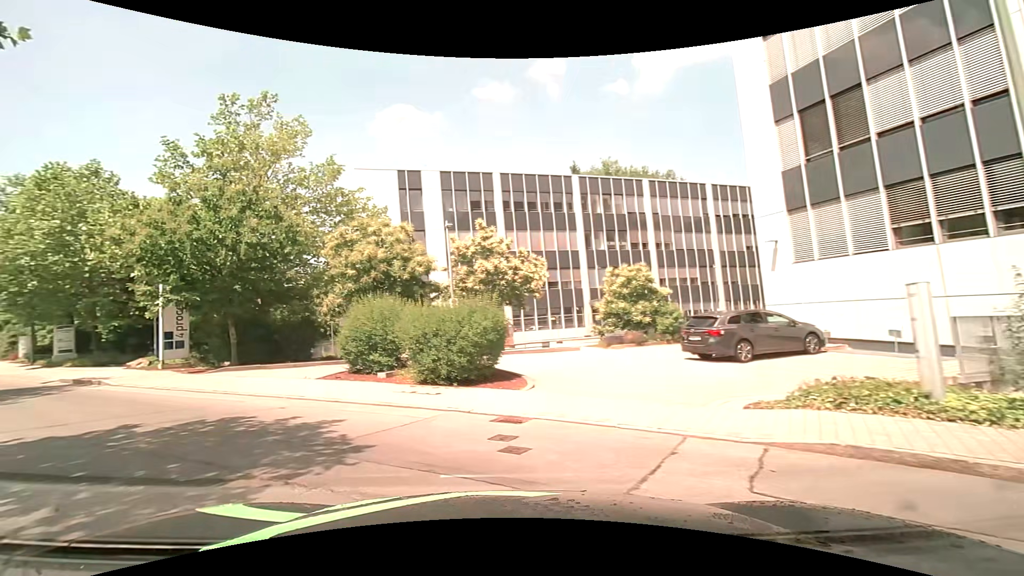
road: service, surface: asphalt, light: Day
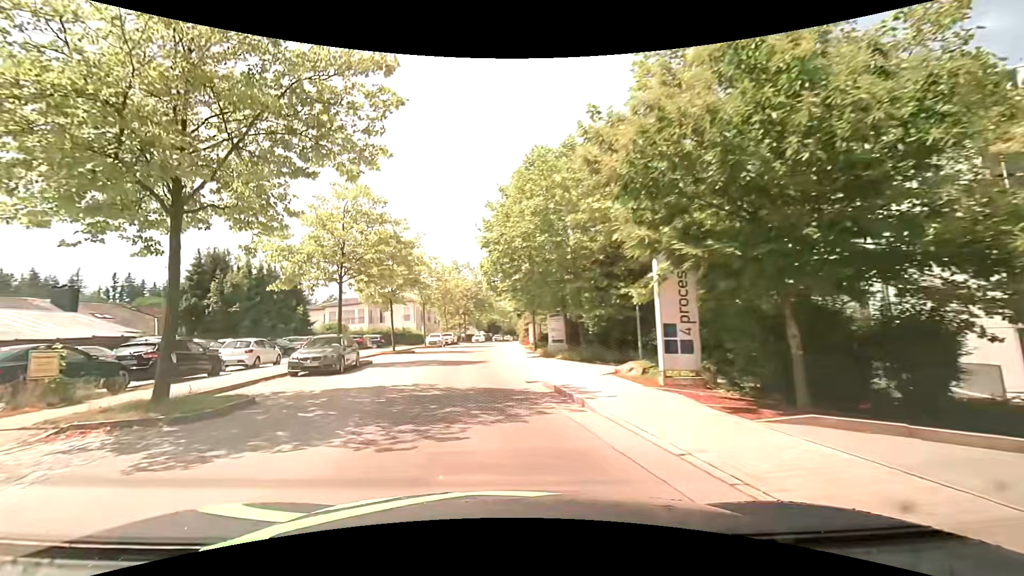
(-5.8, +9.7) m; -51°
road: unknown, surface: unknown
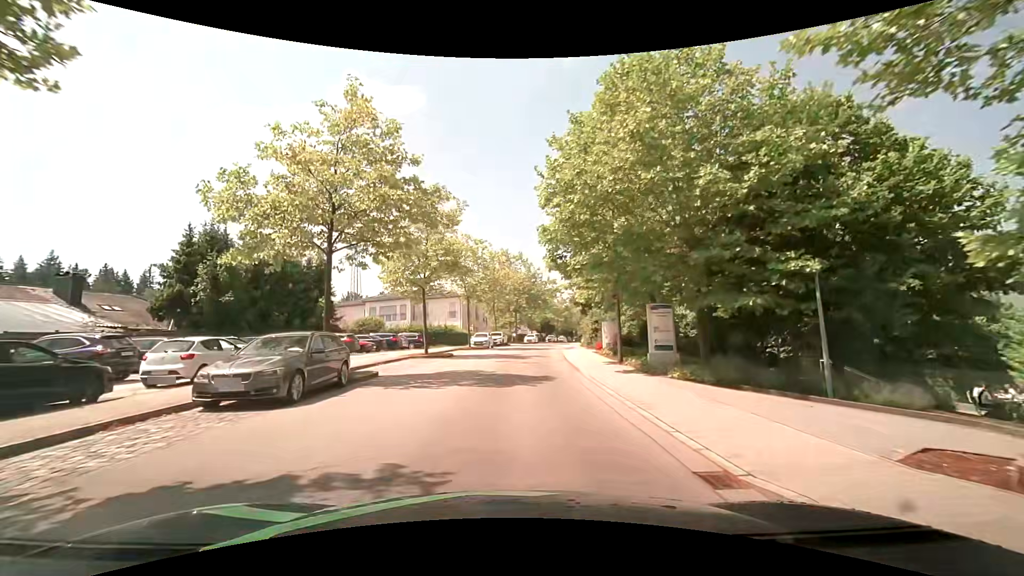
(-0.7, +9.2) m; -6°
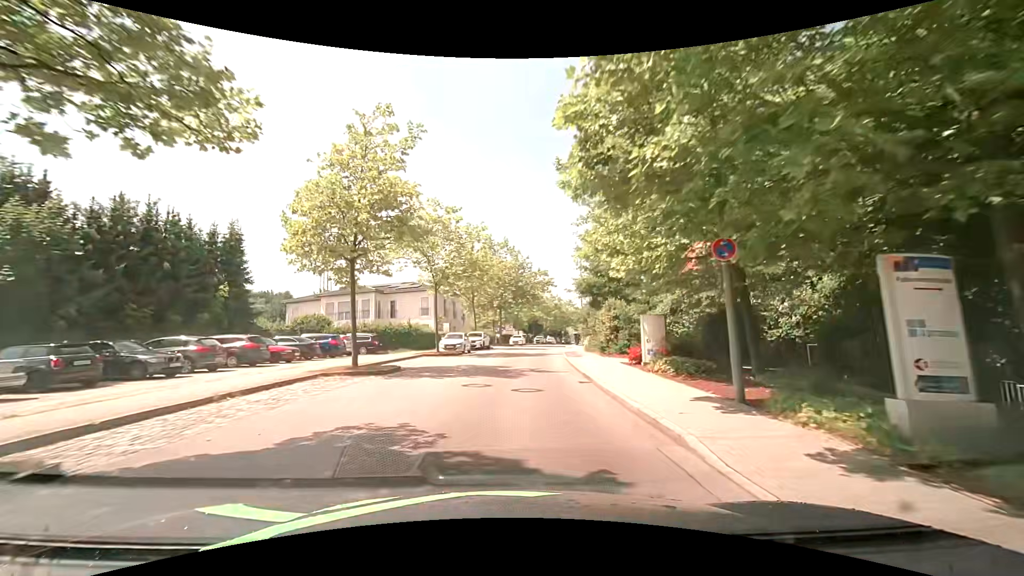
(+0.2, +11.3) m; +2°
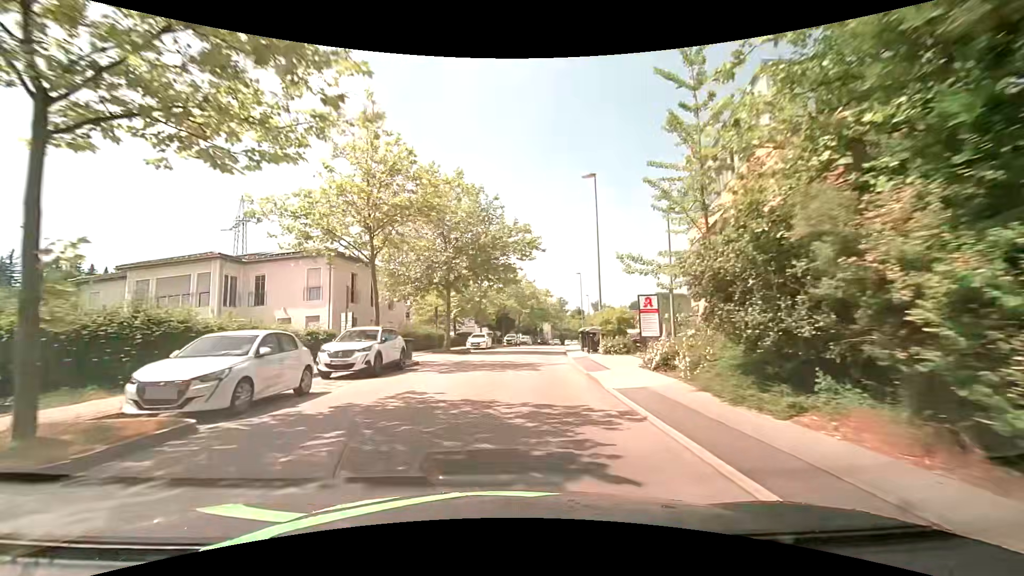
(+0.9, +25.7) m; +4°
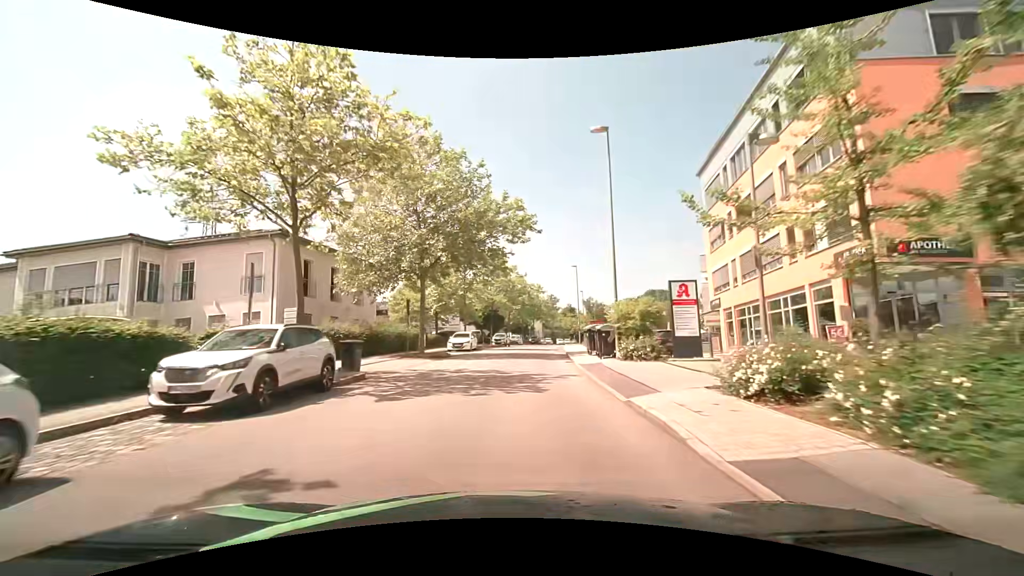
(+0.1, +6.5) m; +2°
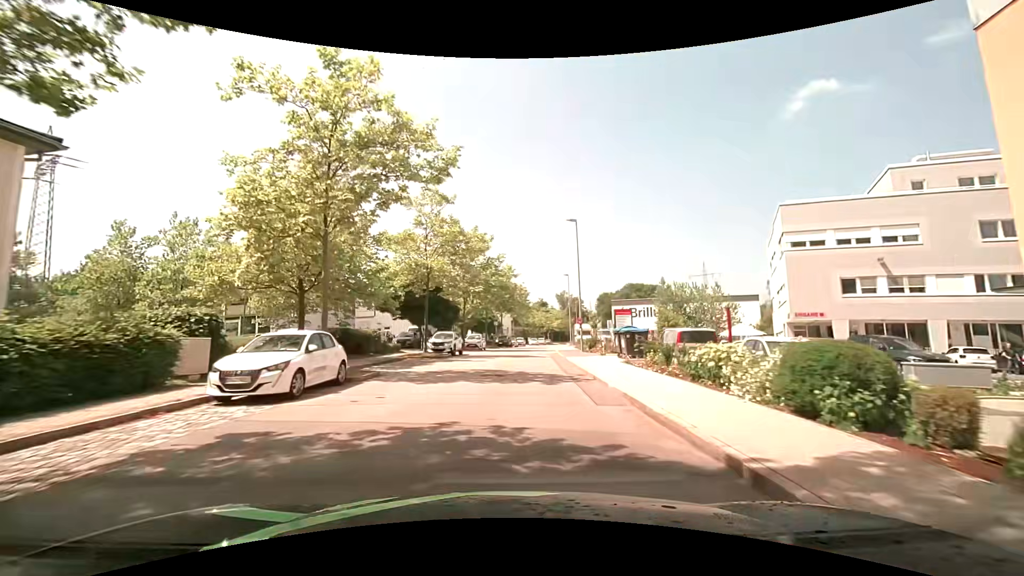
(+0.7, +26.0) m; +3°
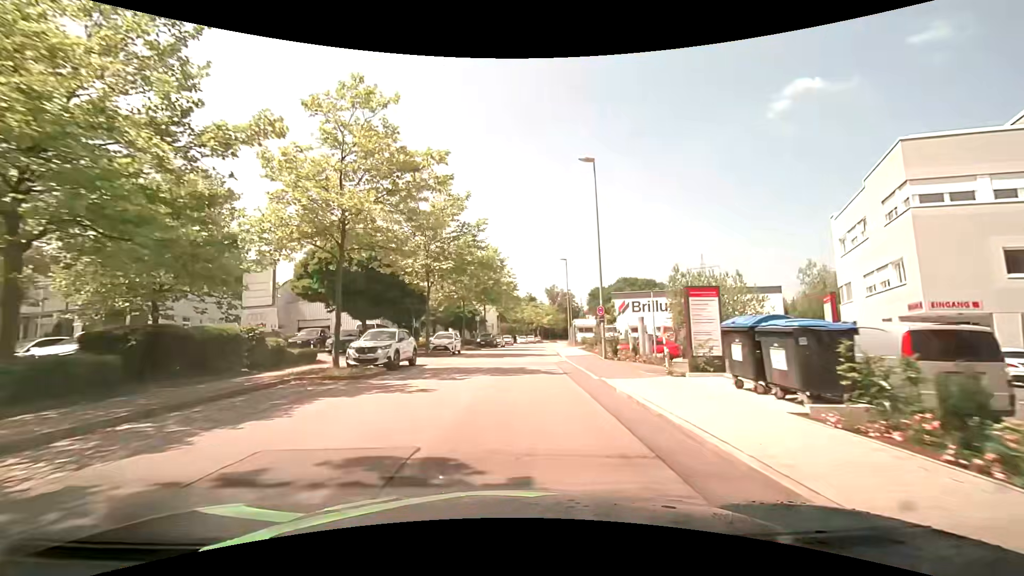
(+0.4, +13.2) m; +4°
(0, +10) (0, +20) (0, +30) (+1, +40) (+1, +50) (+2, +60) (+3, +70) (+4, +80) (+5, +90) (+6, +100) m
